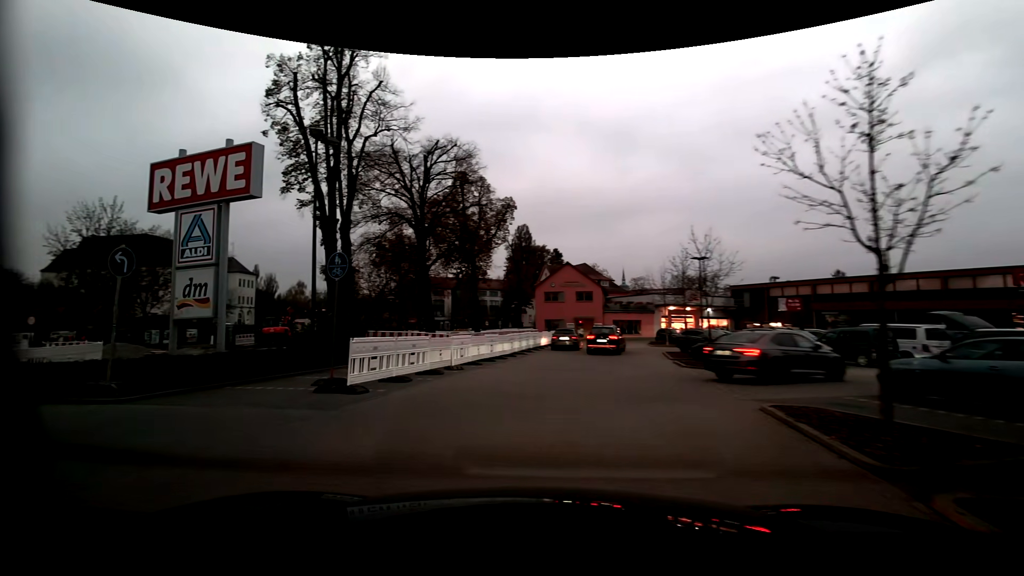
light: Dusk
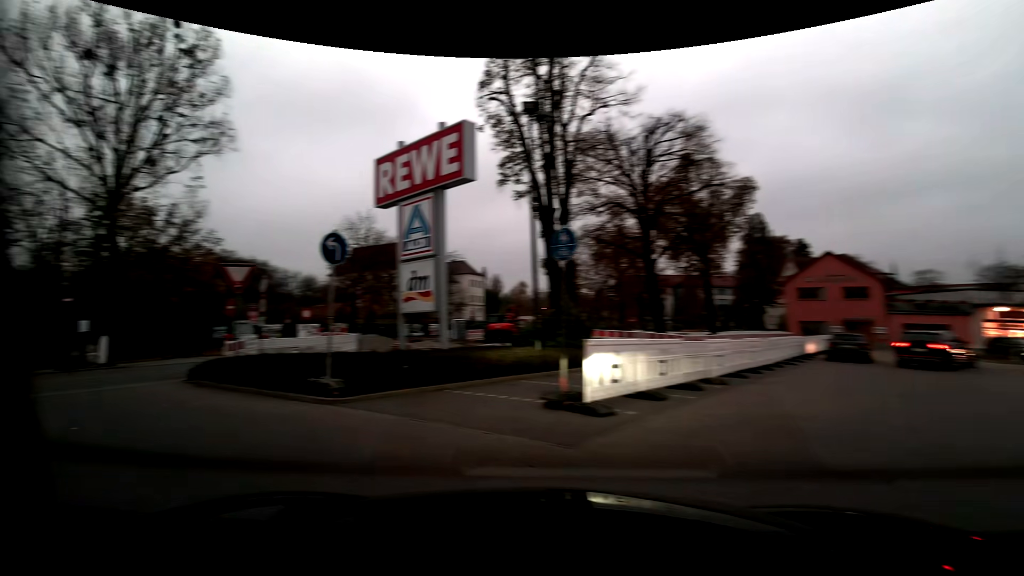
(-0.6, +3.3) m; -24°
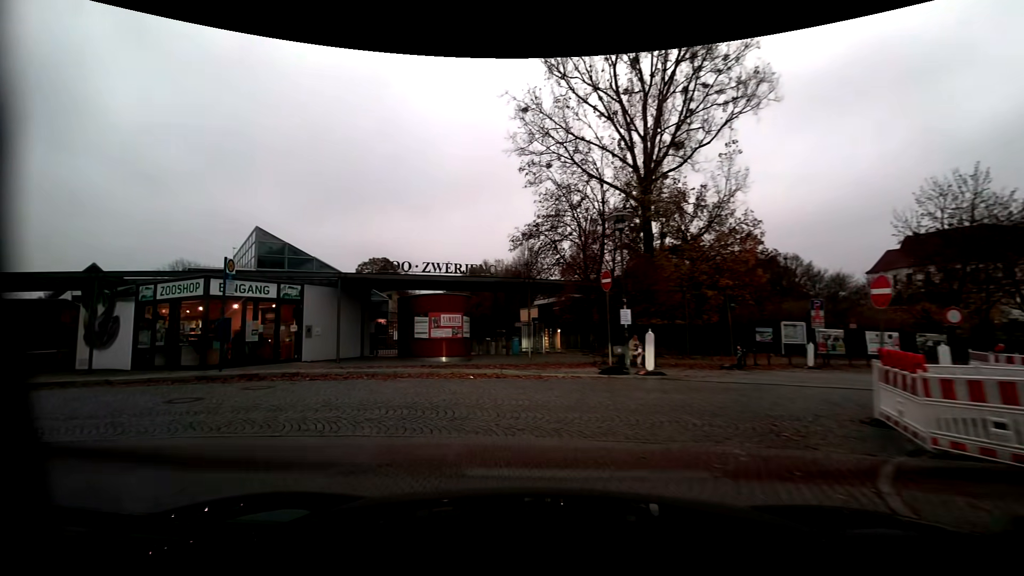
(-6.1, +9.0) m; -54°
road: service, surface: paving_stones
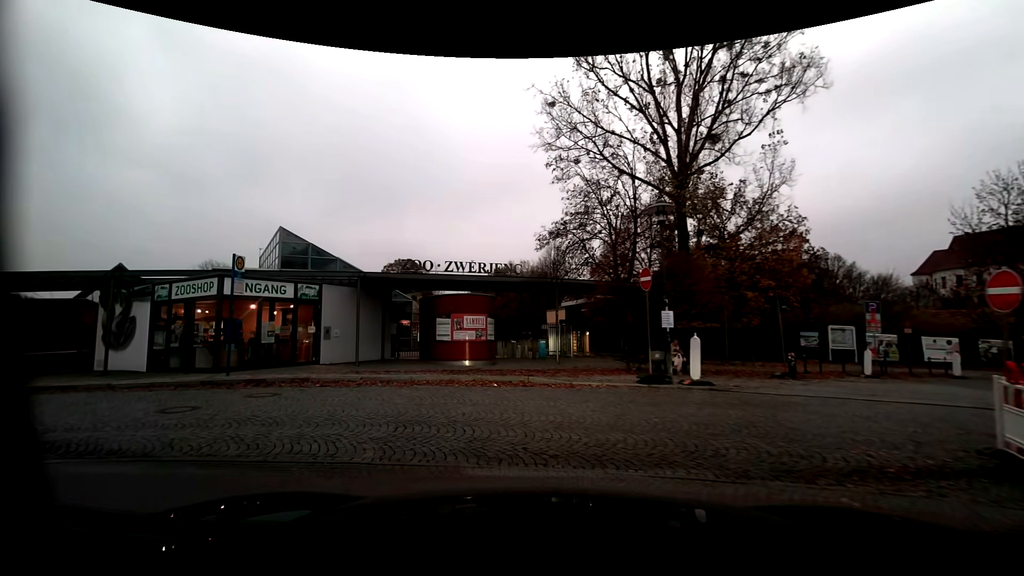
(0.0, +1.2) m; -4°
